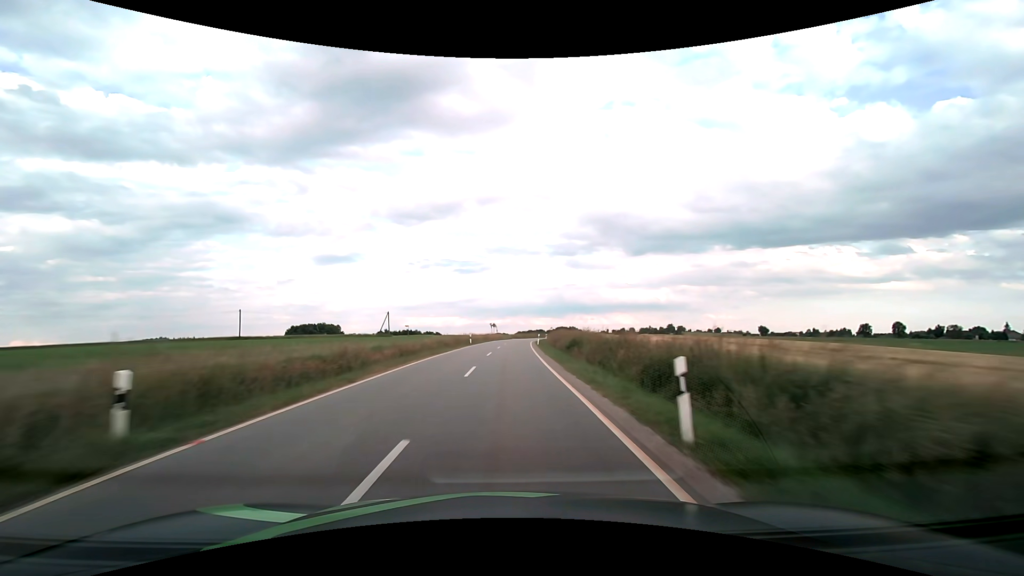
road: tertiary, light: Day
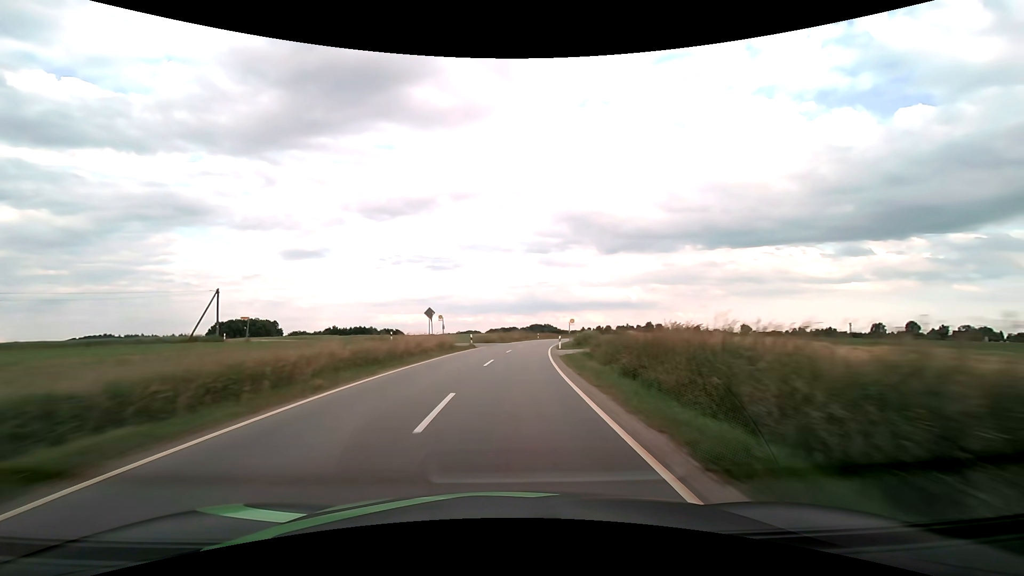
(+1.0, +56.5) m; +3°
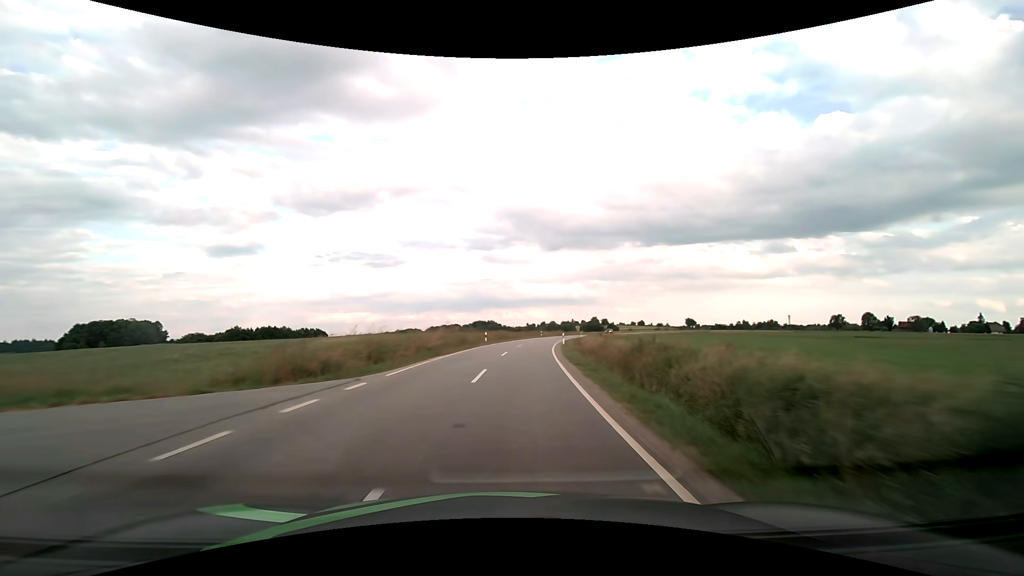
(+2.2, +42.5) m; +6°
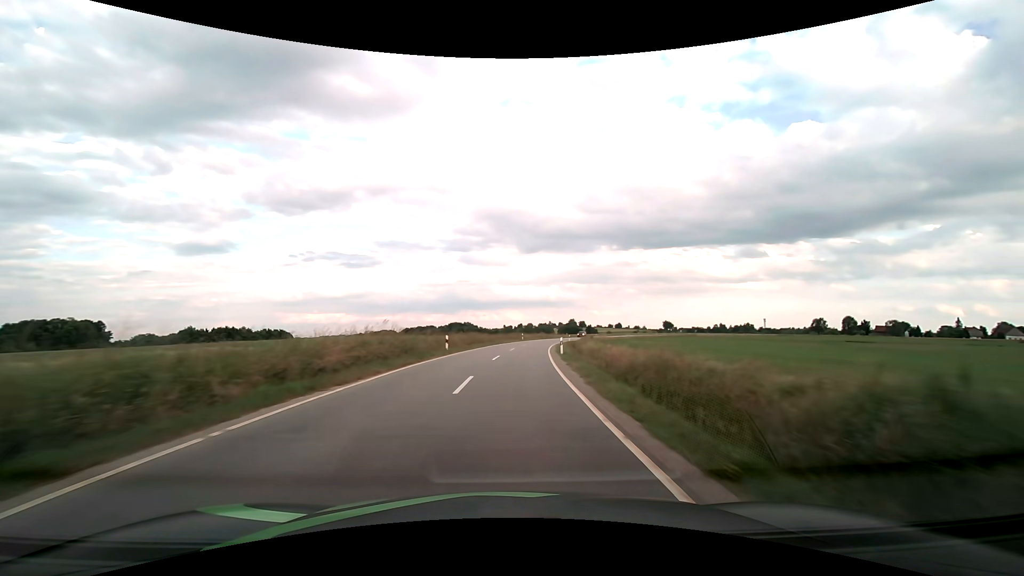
(+0.3, +14.2) m; +3°
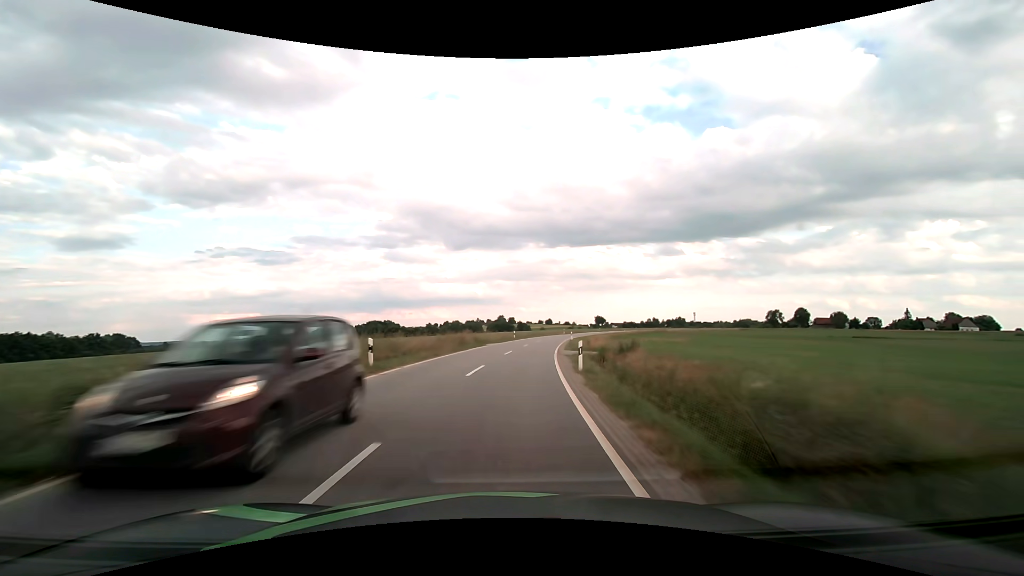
(+4.3, +56.7) m; +8°
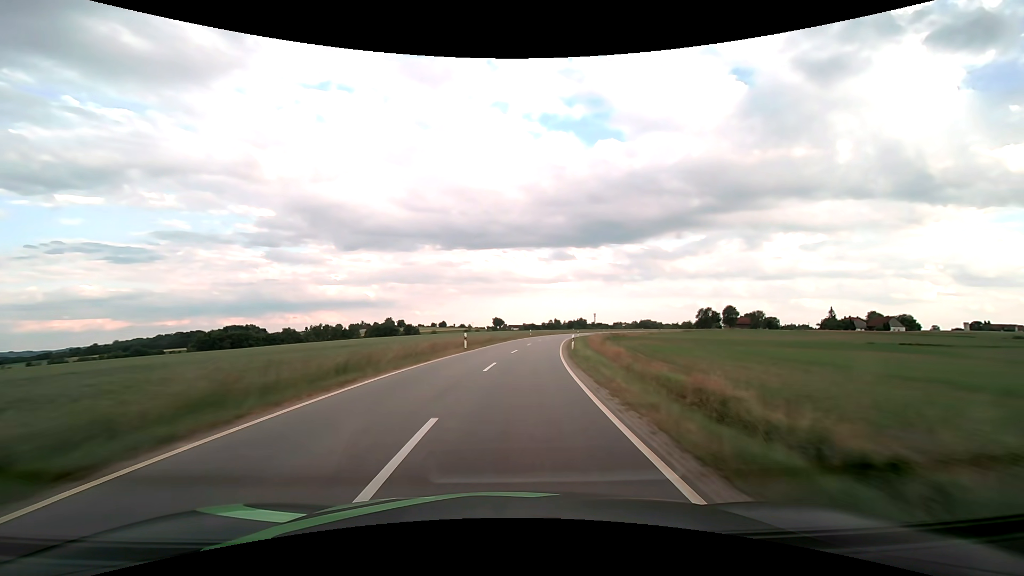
(+7.5, +70.6) m; +12°
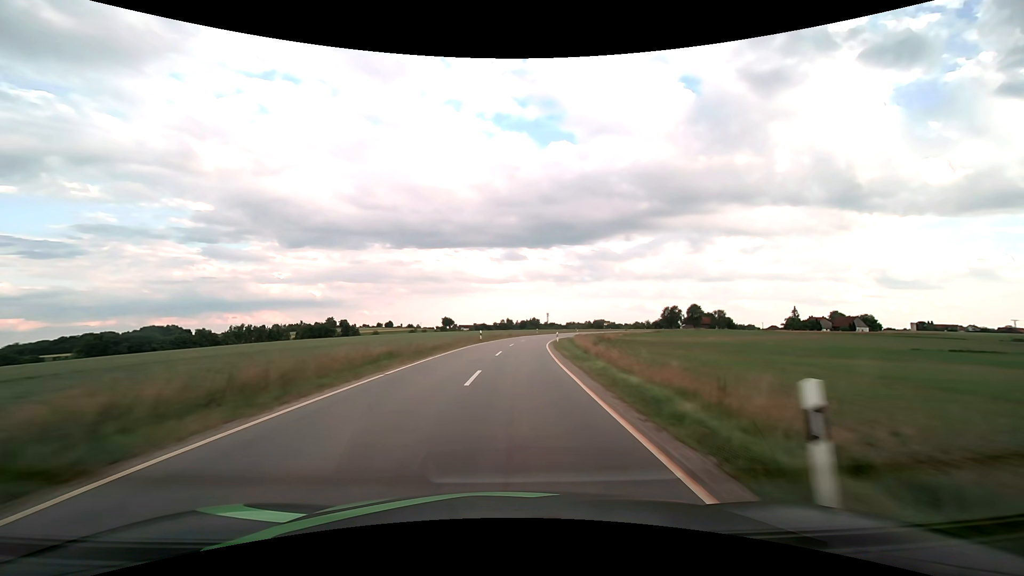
(+1.4, +28.4) m; +6°
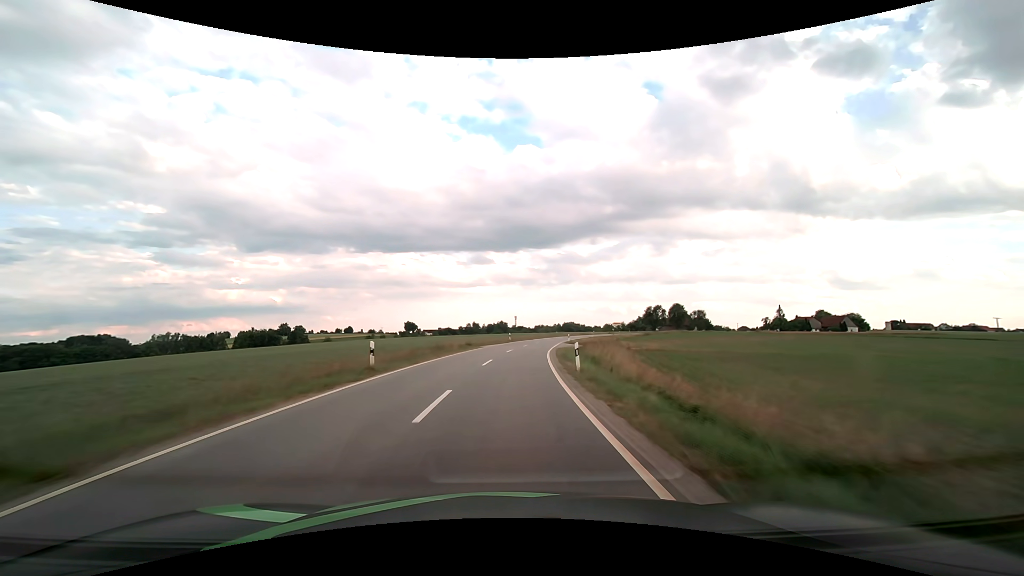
(+1.1, +28.4) m; +4°
(0, +10) (0, +20) (+1, +30) (+2, +40) (+3, +50) (+5, +60) (+7, +70) (+9, +79) (+11, +89) (+14, +99) m
